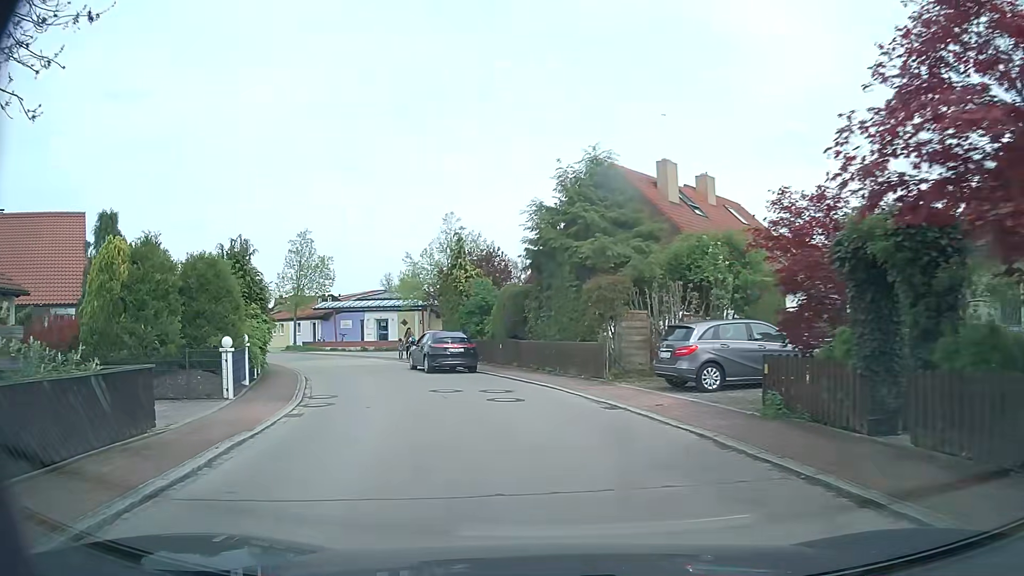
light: Day
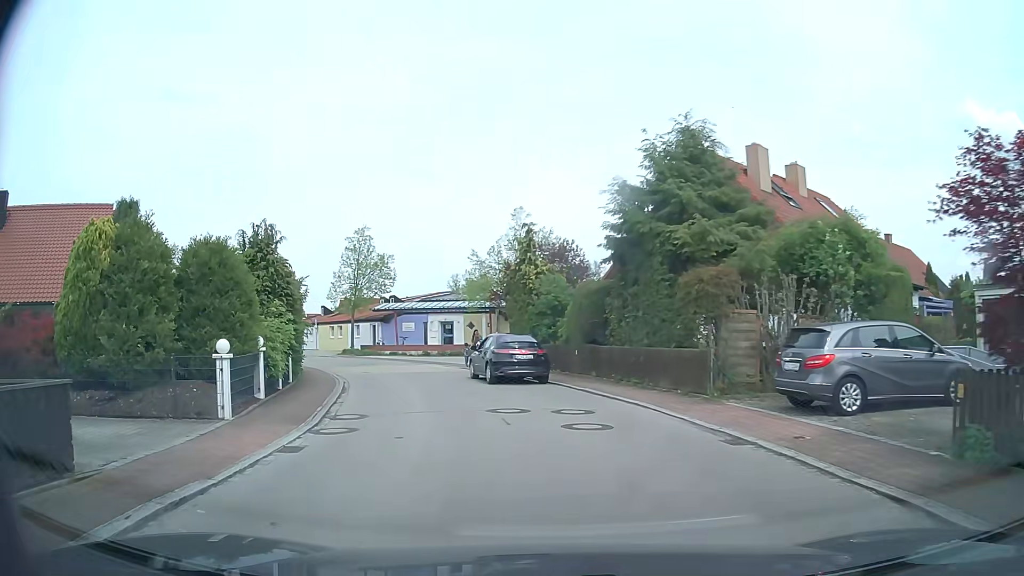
(-0.2, +3.5) m; -6°
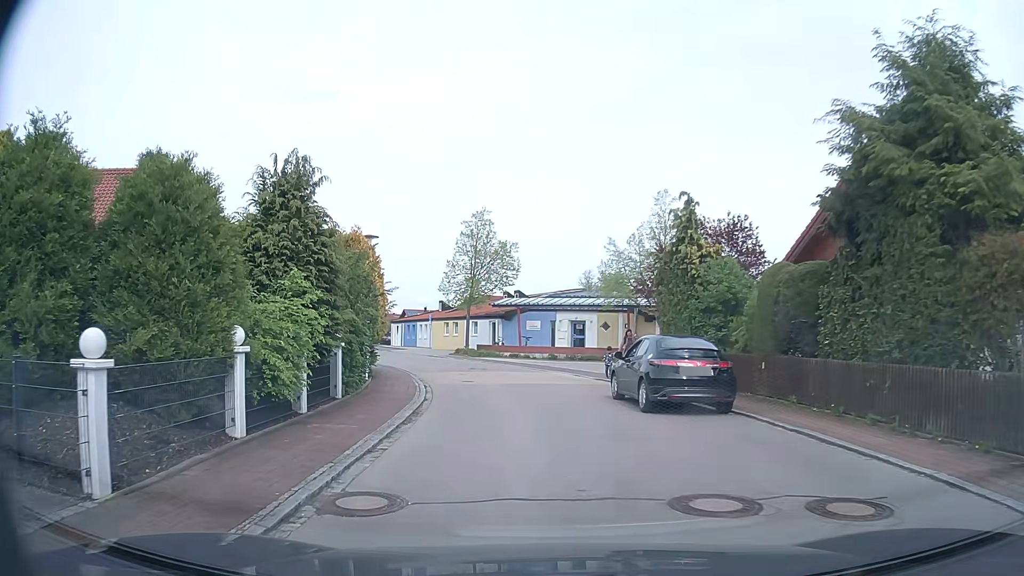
(-0.8, +6.7) m; -11°
